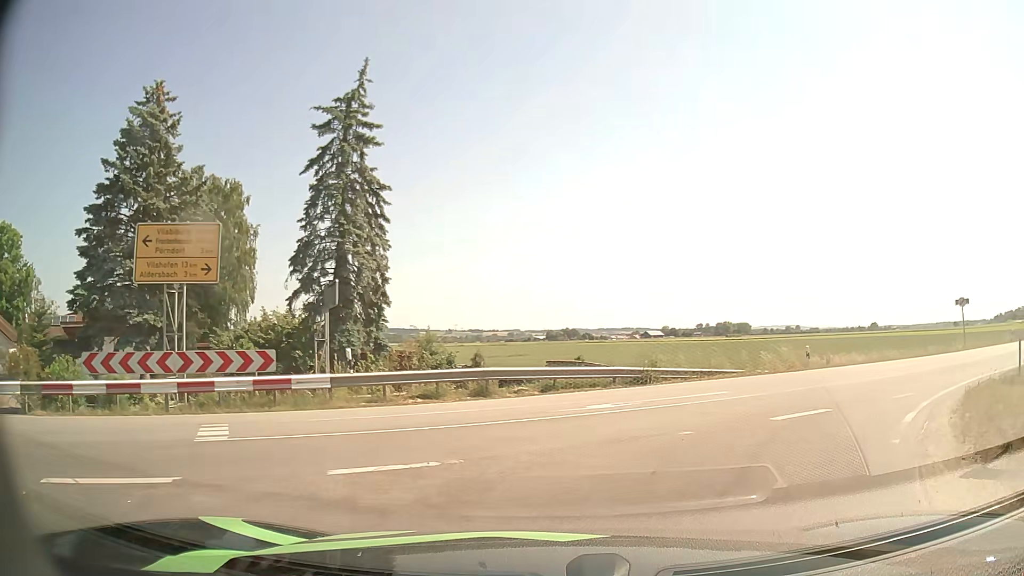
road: secondary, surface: asphalt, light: Day
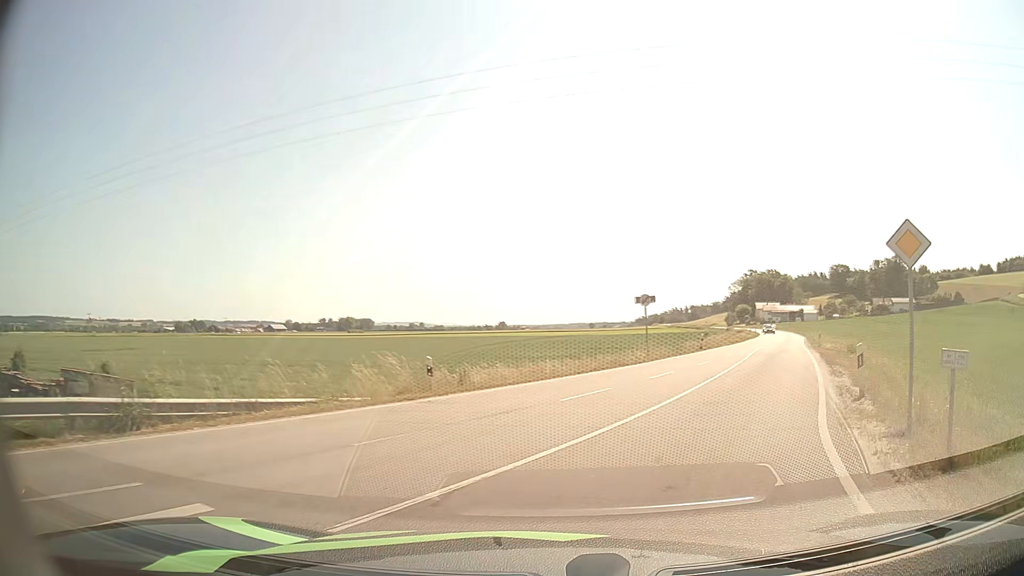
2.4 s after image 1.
(+2.8, +9.7) m; +32°
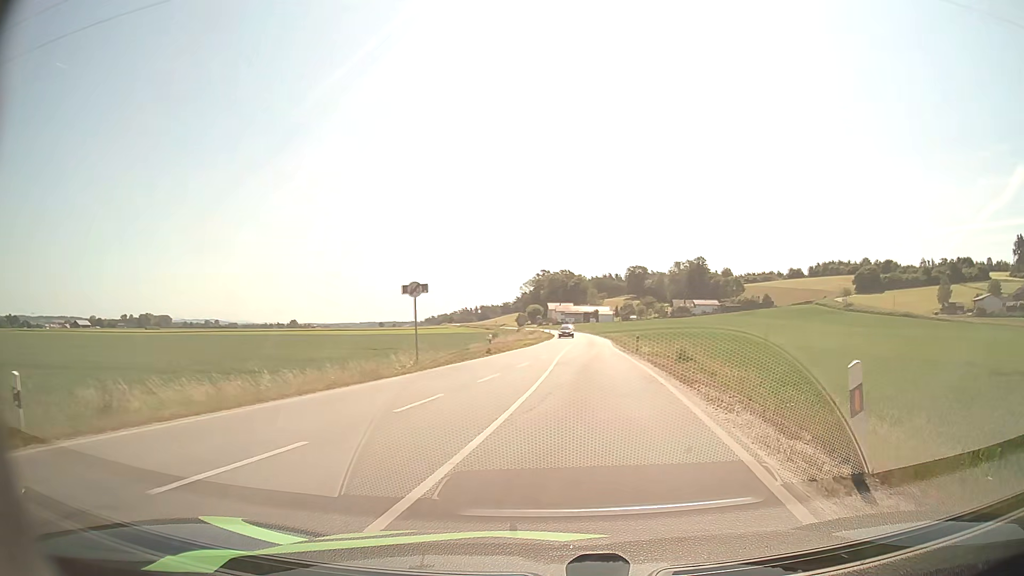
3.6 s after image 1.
(+1.5, +8.3) m; +18°
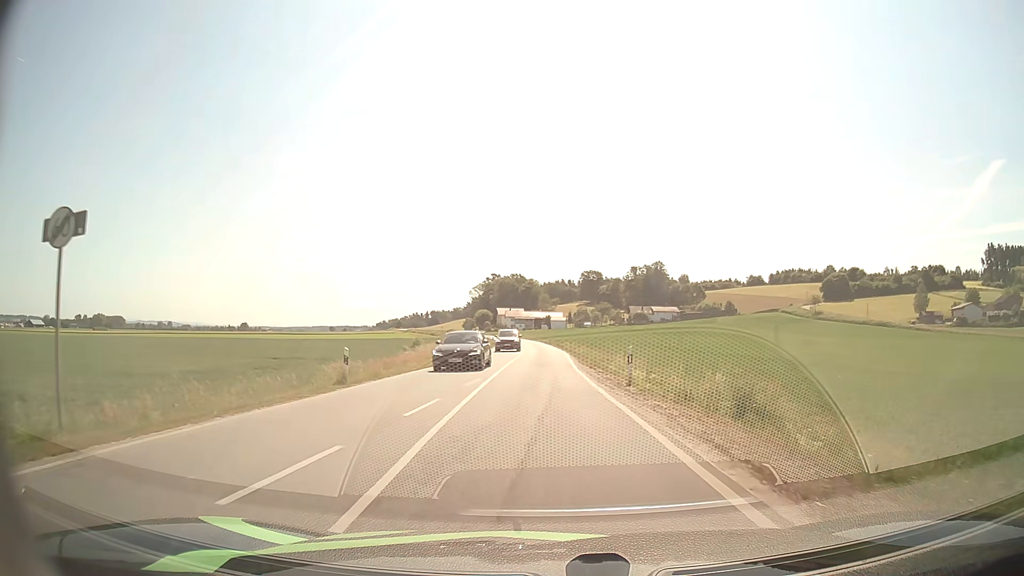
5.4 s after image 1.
(+1.2, +18.3) m; +4°
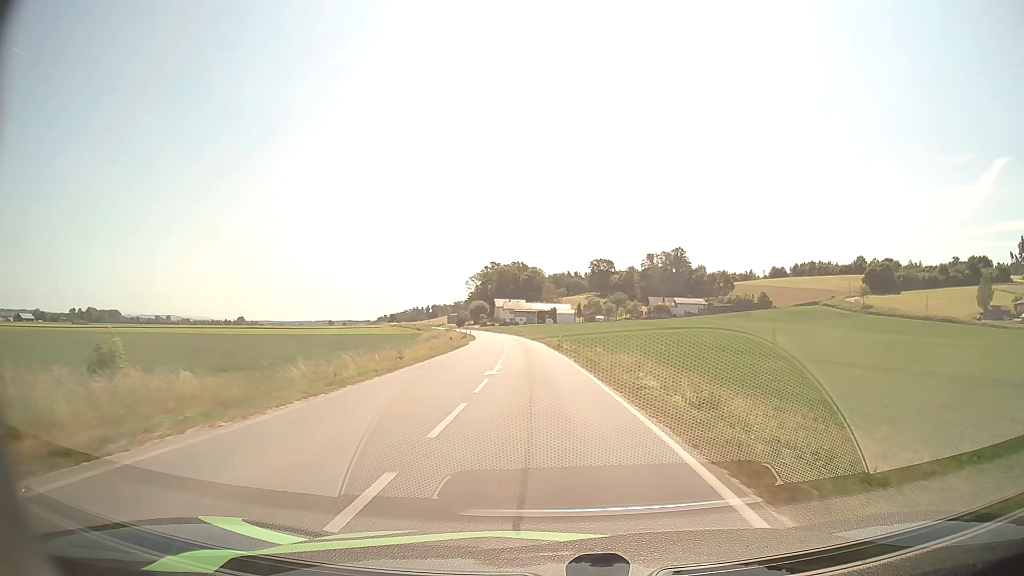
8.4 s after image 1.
(-0.3, +43.2) m; 0°
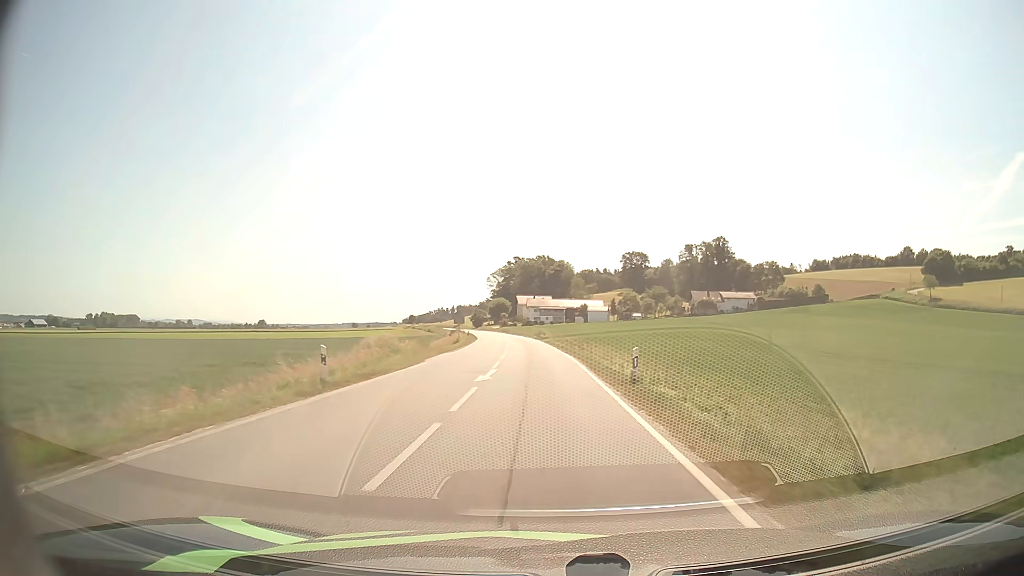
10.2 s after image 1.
(-0.5, +30.9) m; -2°
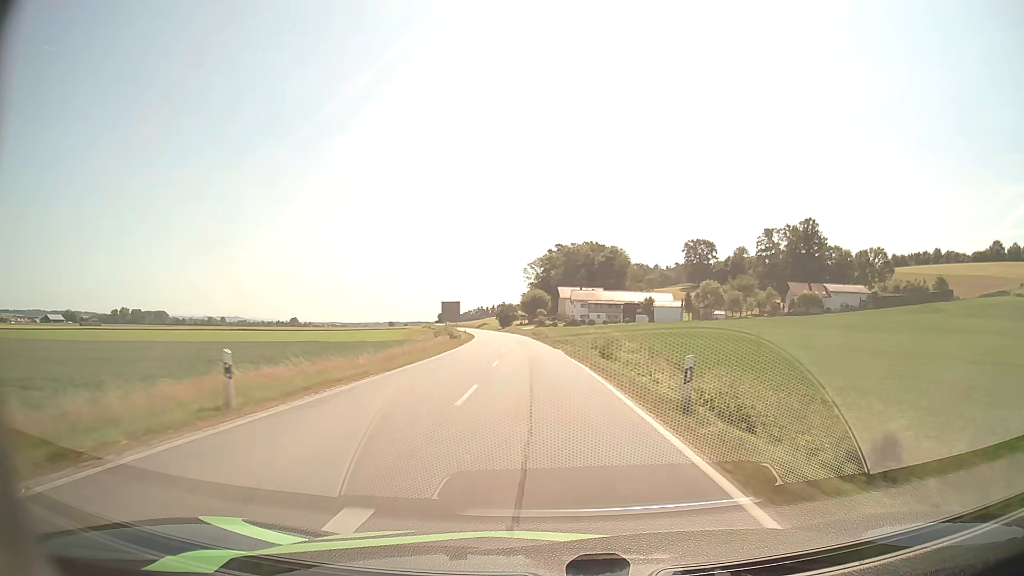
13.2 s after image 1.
(-1.7, +56.2) m; -3°
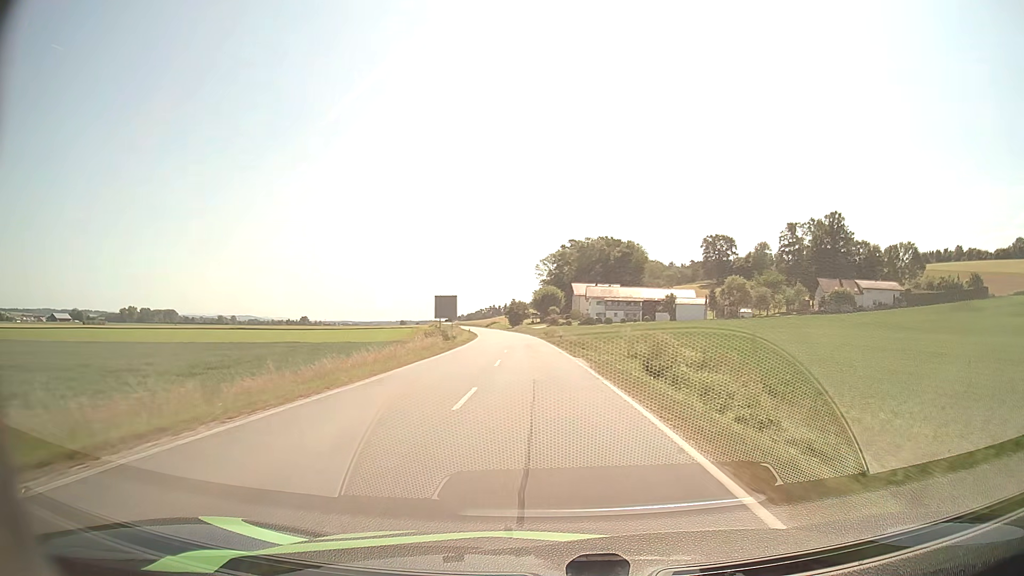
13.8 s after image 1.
(-0.1, +11.7) m; -1°
(0, +10) (0, +20) (-1, +30) (-1, +40) (-2, +50) (-2, +60) (-3, +70) (-4, +80) (-5, +90) (-6, +100) m
